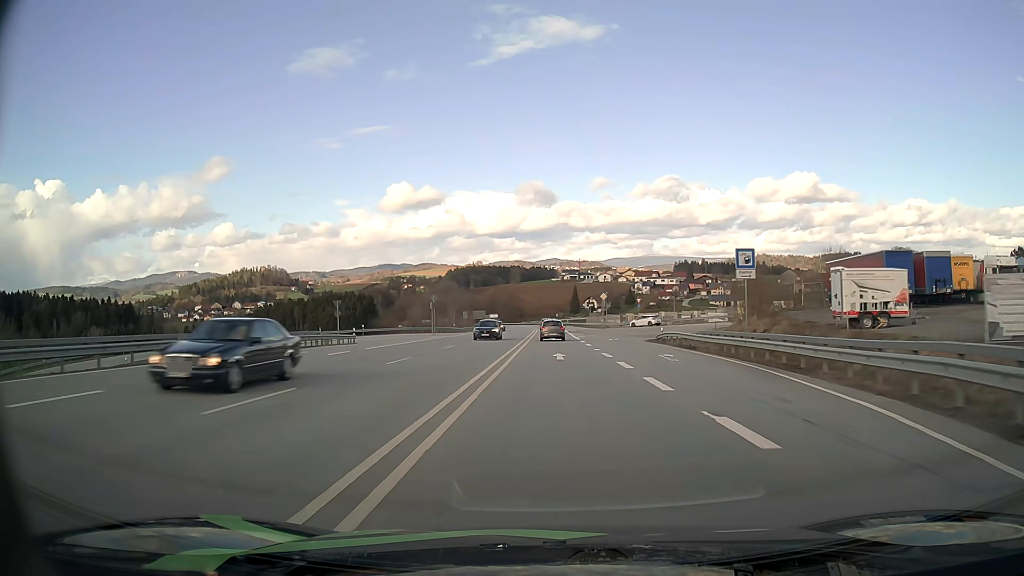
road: primary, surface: asphalt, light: Day
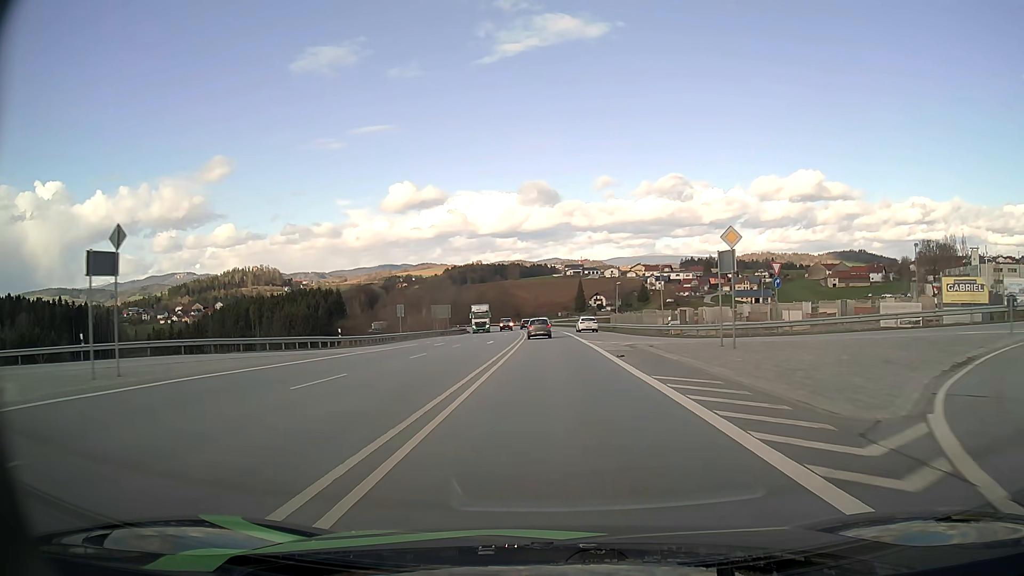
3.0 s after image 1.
(+0.2, +56.2) m; 0°
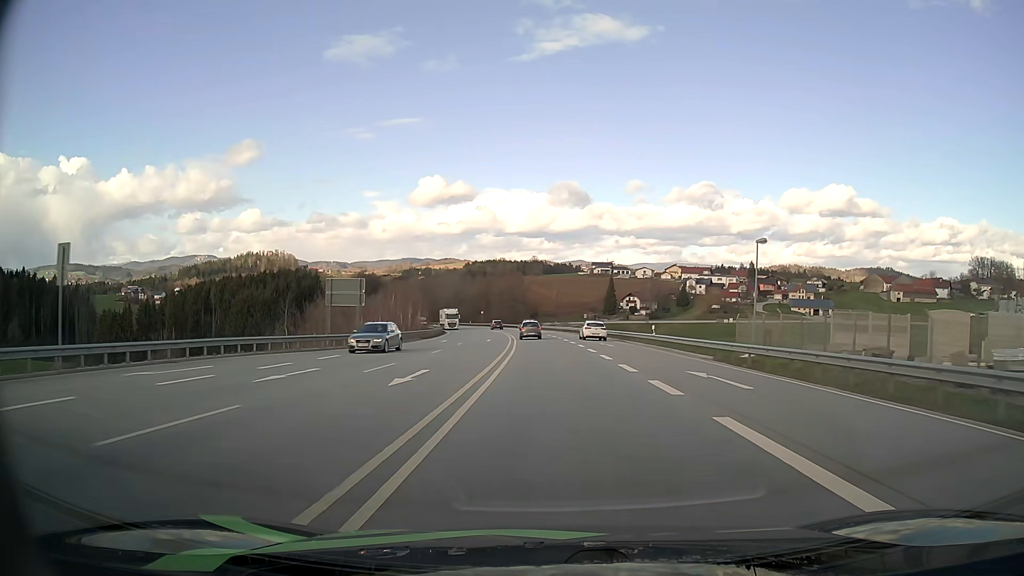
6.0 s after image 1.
(-0.6, +55.0) m; -2°
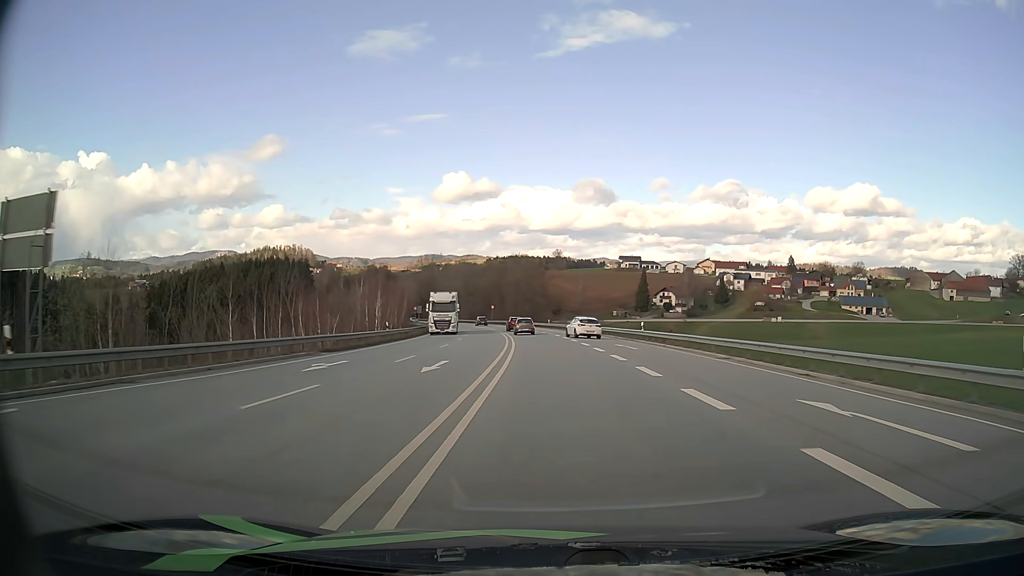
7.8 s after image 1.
(-0.5, +32.6) m; -2°
(0, +10) (0, +20) (0, +30) (-1, +40) (-1, +50) (-2, +60) (-3, +70) (-4, +80) (-6, +90) (-7, +100) m
